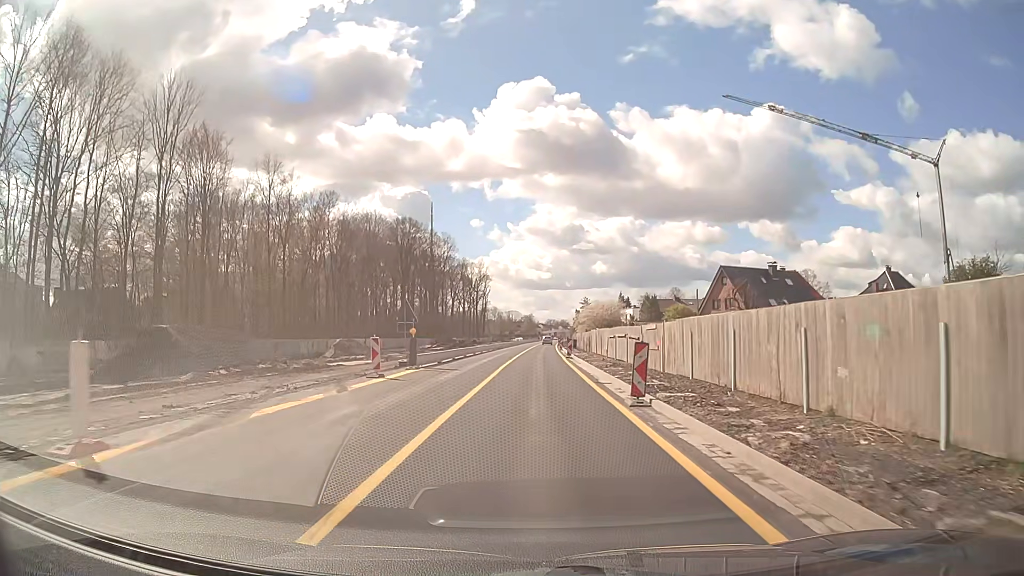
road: trunk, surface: asphalt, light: Day
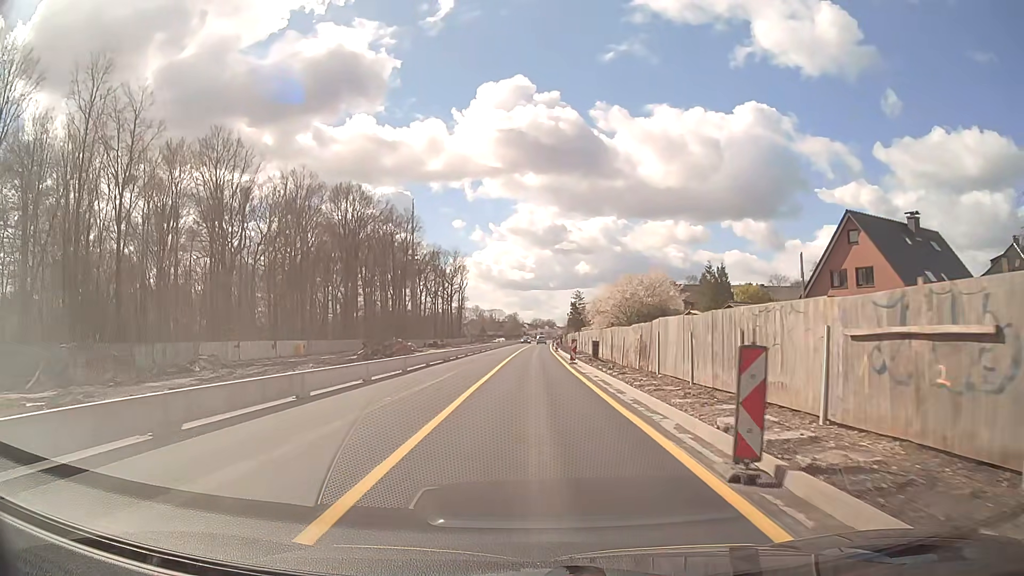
(+0.3, +38.3) m; +1°
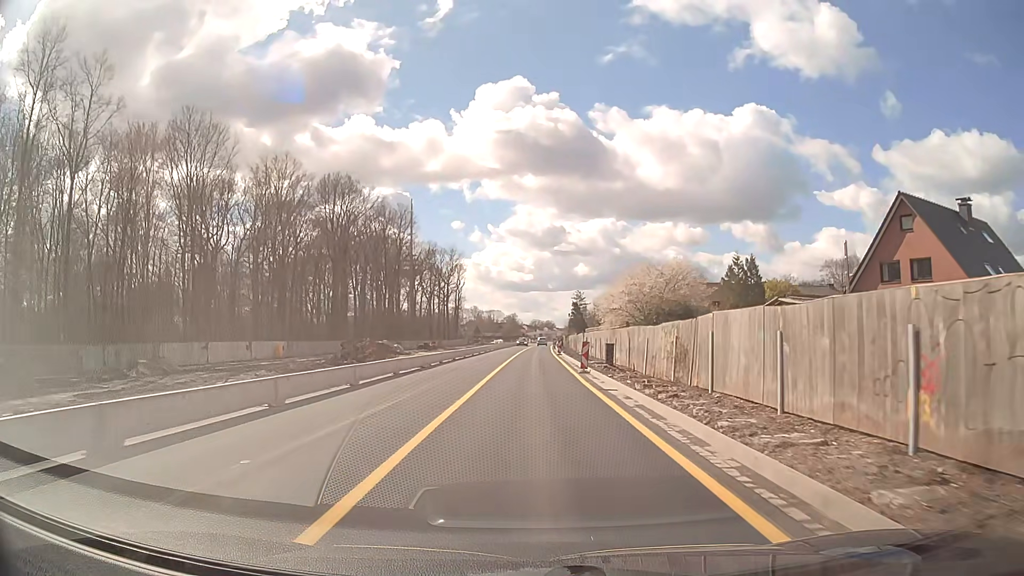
(0.0, +7.7) m; 0°
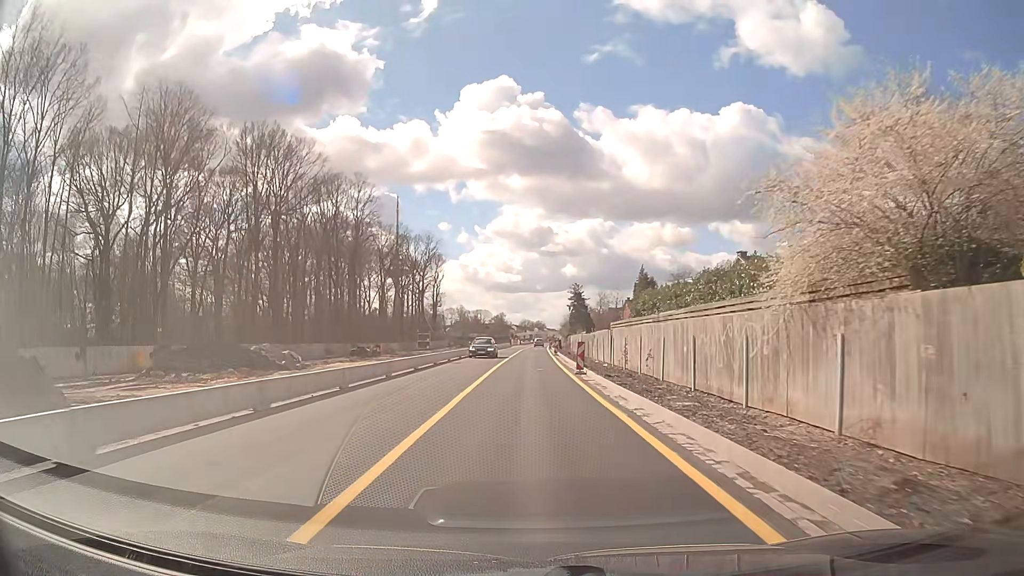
(+0.3, +30.7) m; +1°
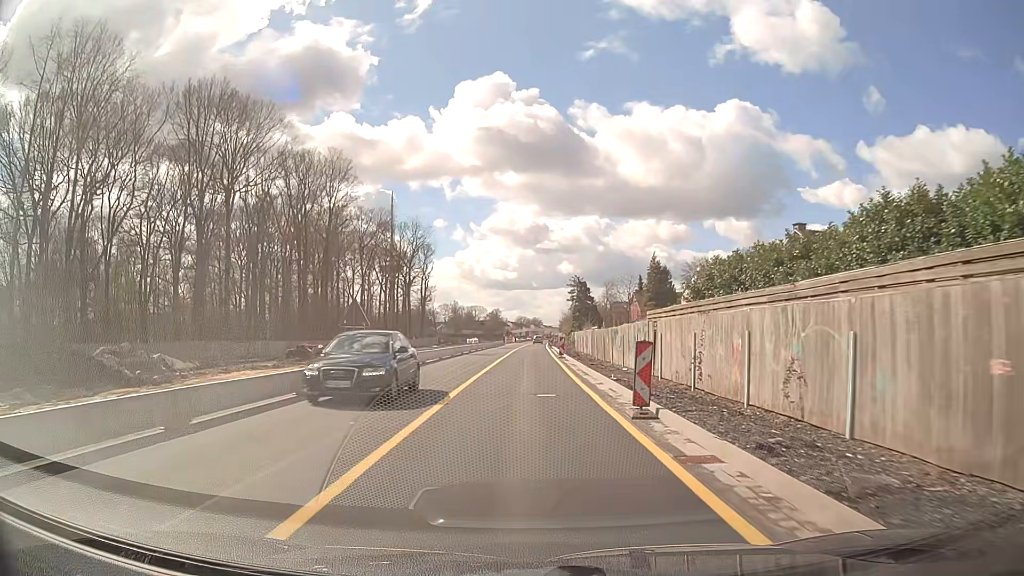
(+0.1, +15.3) m; +1°
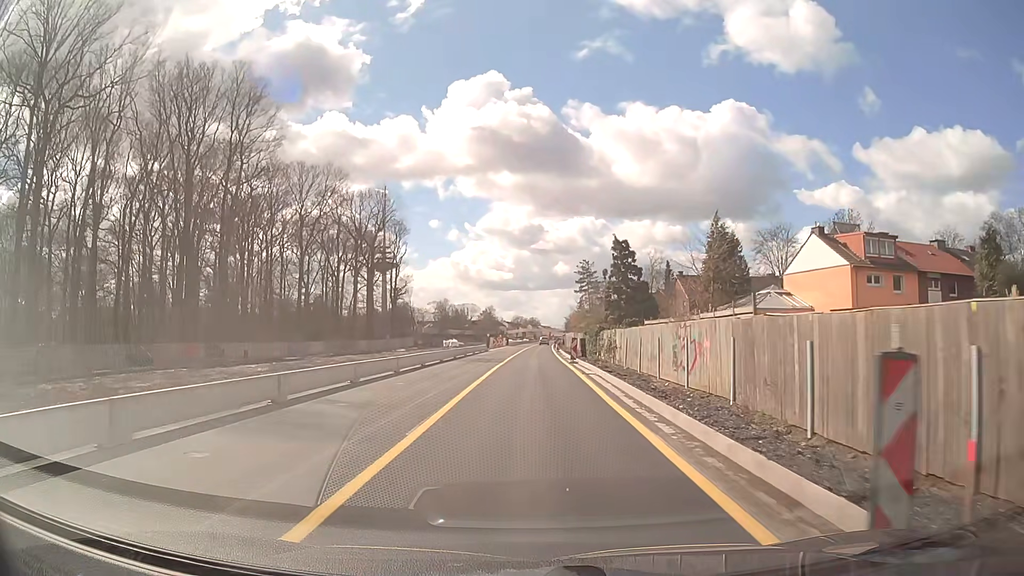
(-0.2, +38.1) m; 0°
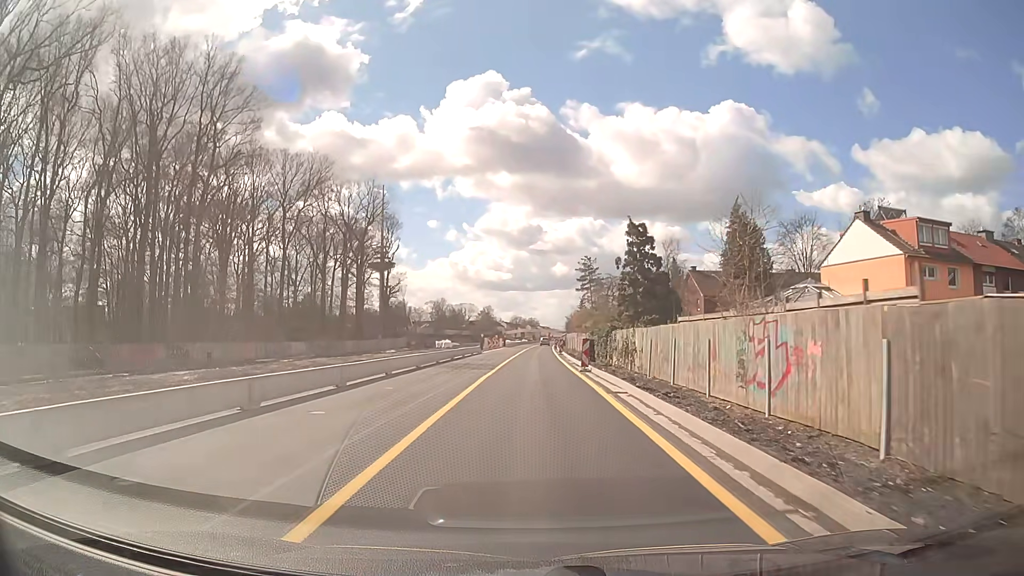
(0.0, +7.6) m; 0°
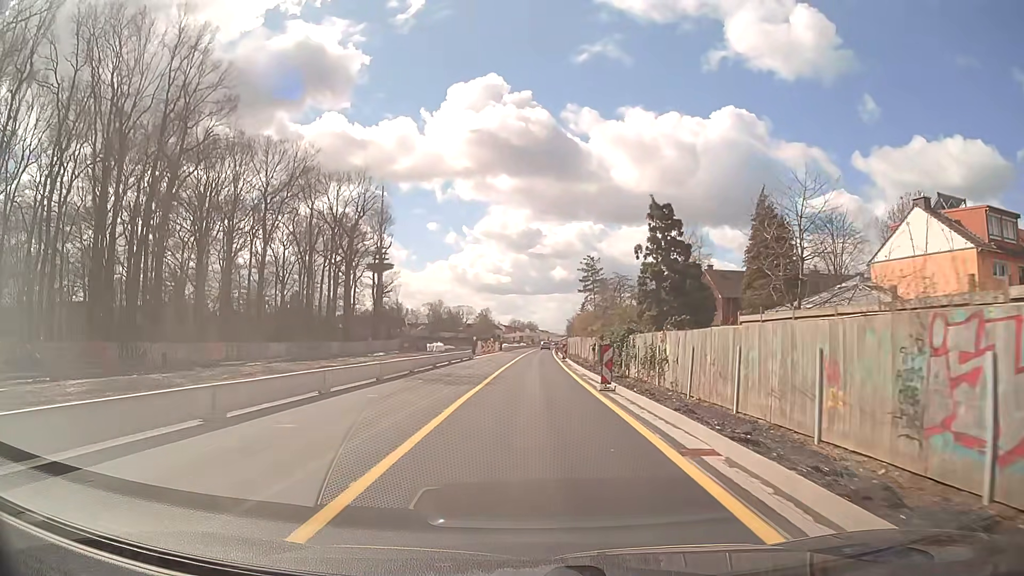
(0.0, +7.6) m; 0°
(0, +10) (0, +20) (0, +30) (+1, +40) (+1, +50) (+1, +60) (+1, +70) (+2, +80) (+2, +90) (+2, +100) m
